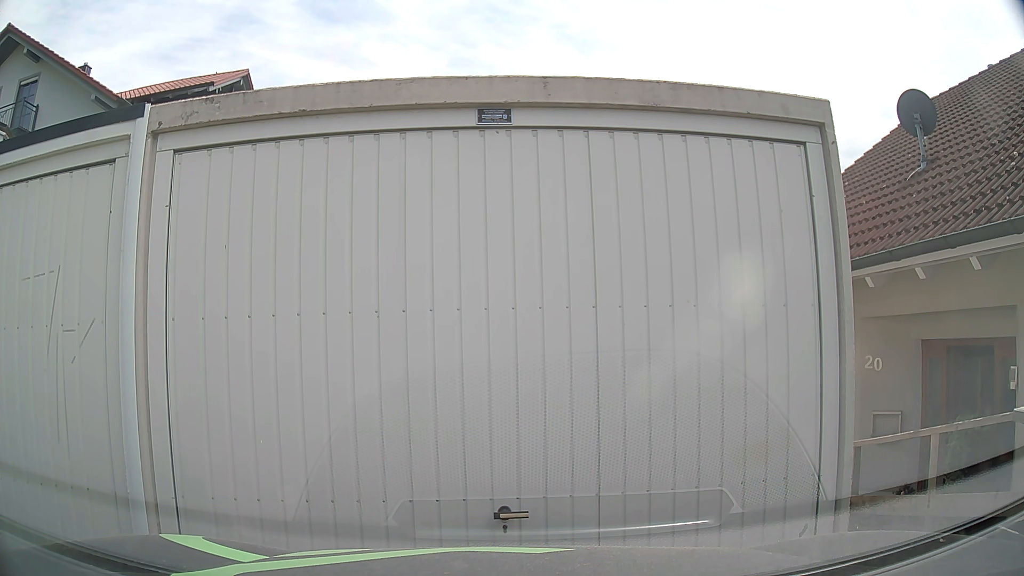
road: residential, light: Day
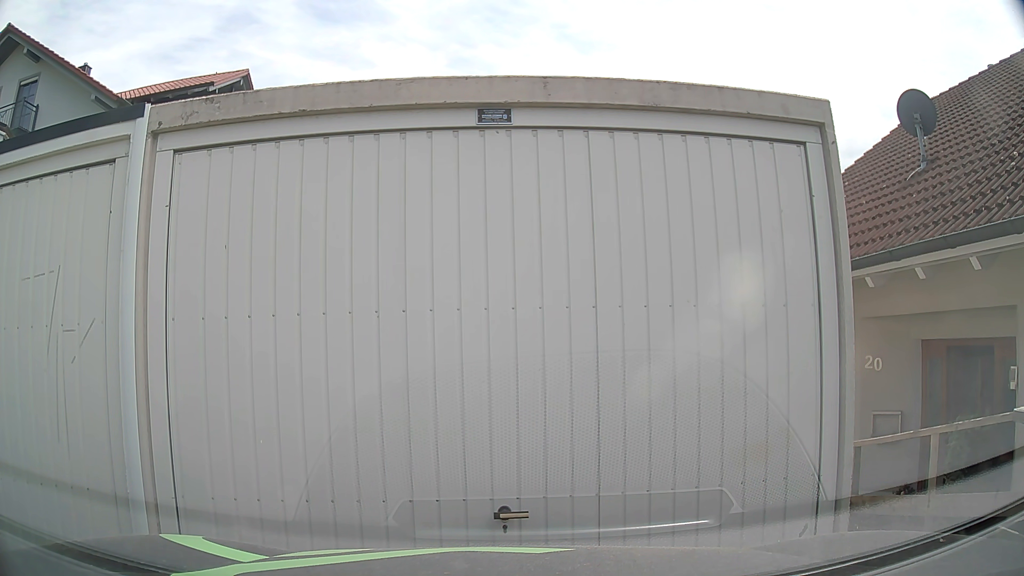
(0.0, 0.0) m; 0°
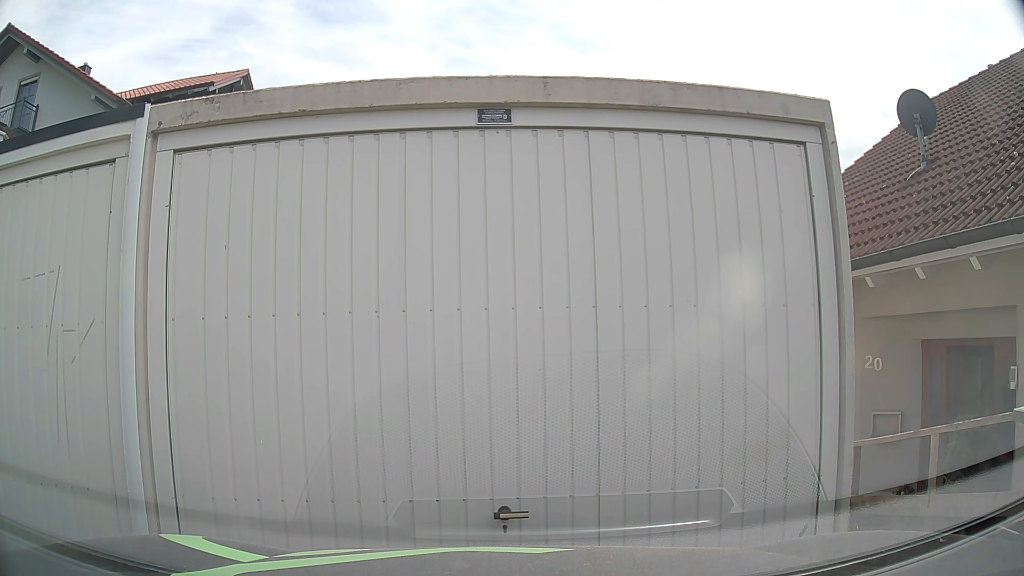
(0.0, 0.0) m; 0°
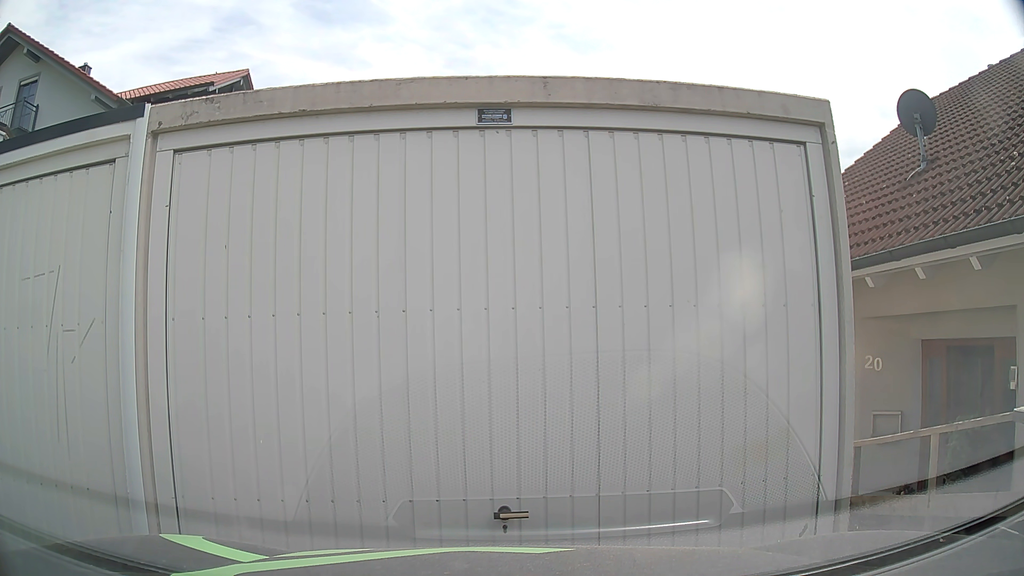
(0.0, 0.0) m; 0°
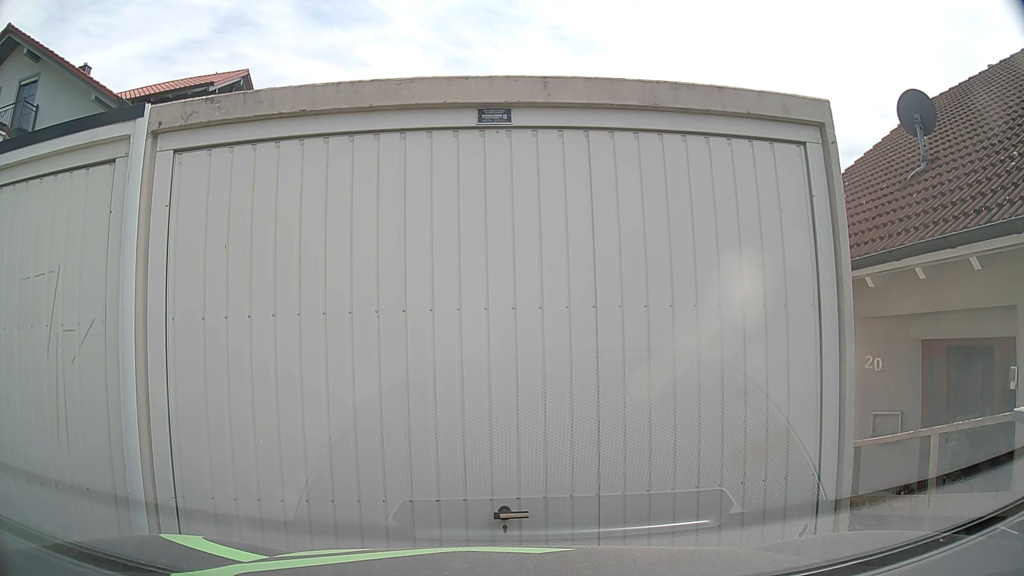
(0.0, 0.0) m; 0°
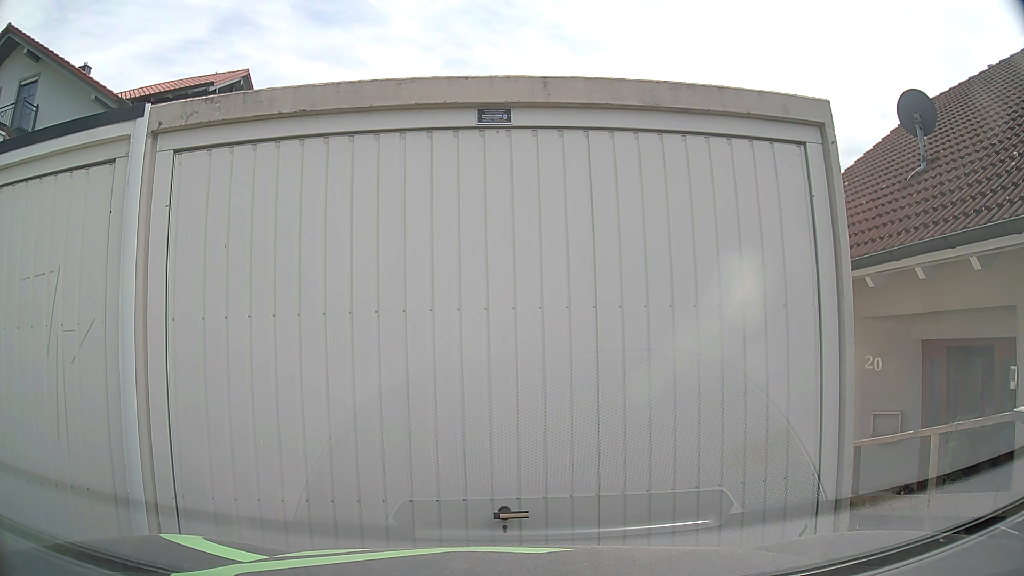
(0.0, 0.0) m; 0°
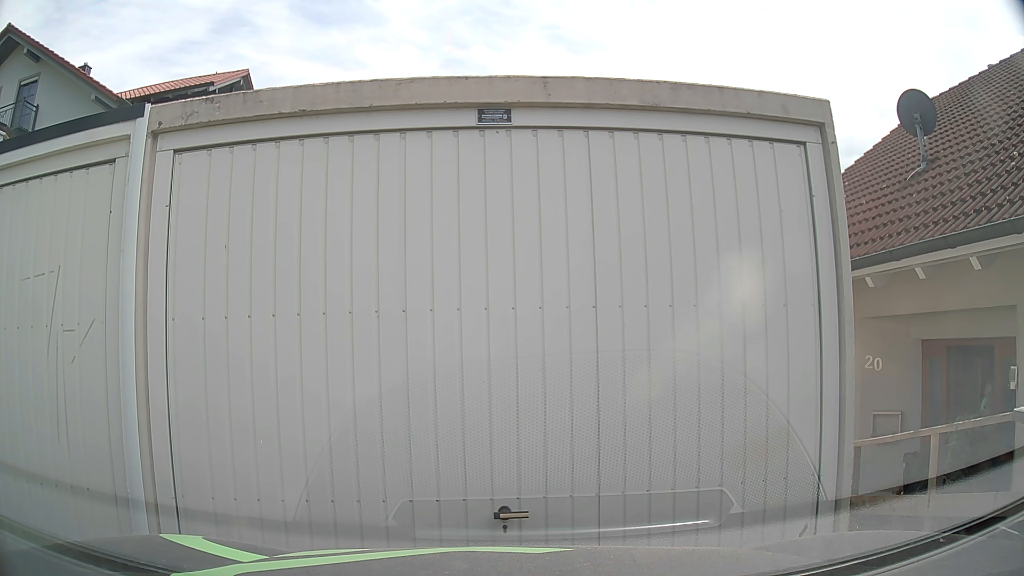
(0.0, 0.0) m; 0°
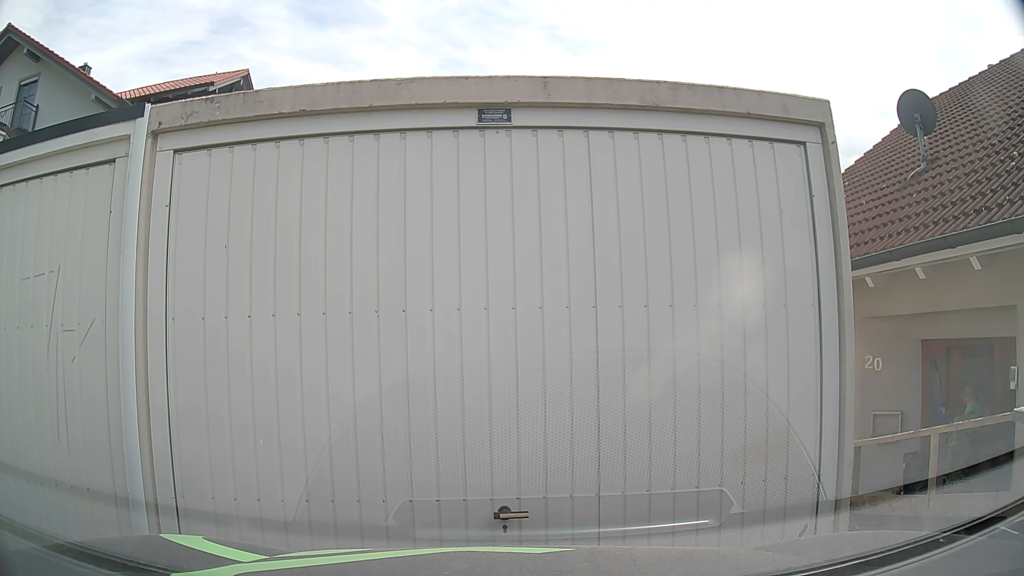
(0.0, 0.0) m; 0°
